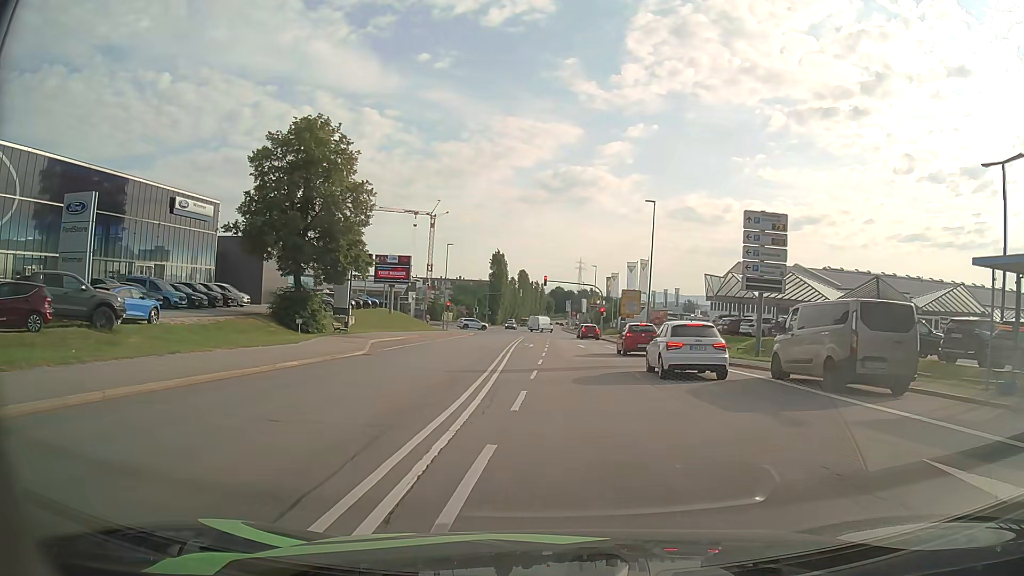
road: secondary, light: Day
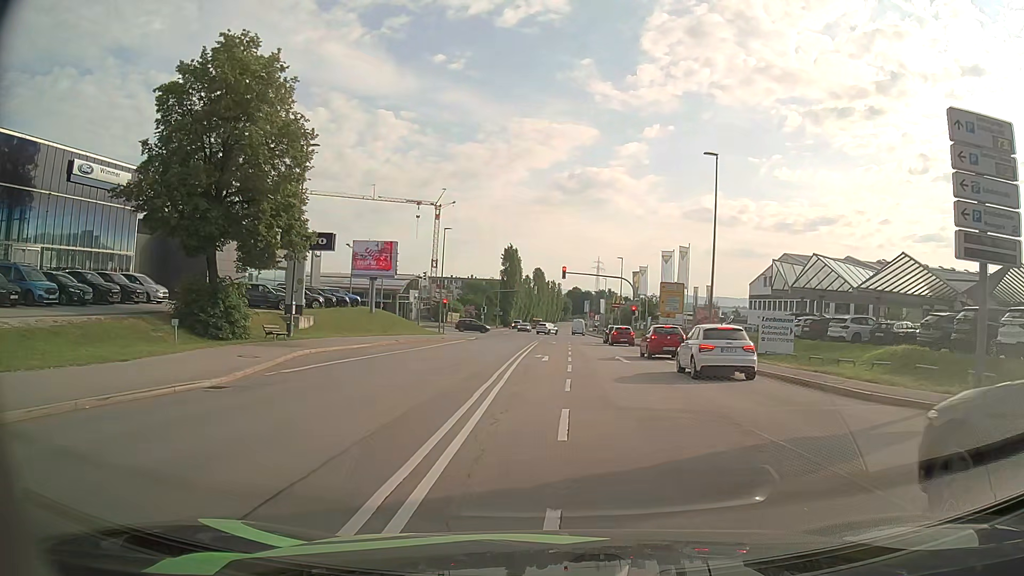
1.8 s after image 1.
(-0.2, +14.4) m; -1°
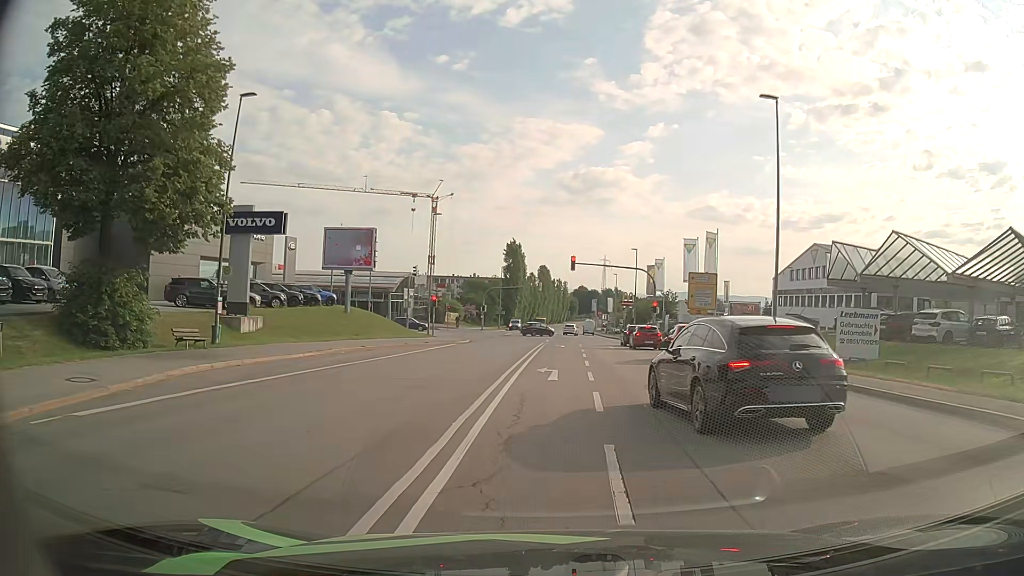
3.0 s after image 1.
(0.0, +9.2) m; 0°
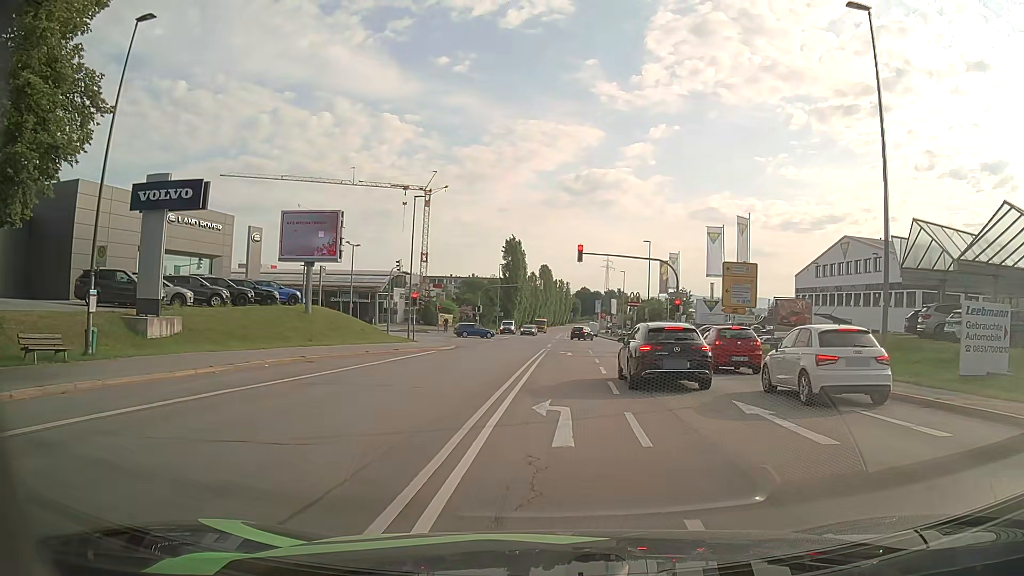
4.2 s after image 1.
(0.0, +8.8) m; -1°
